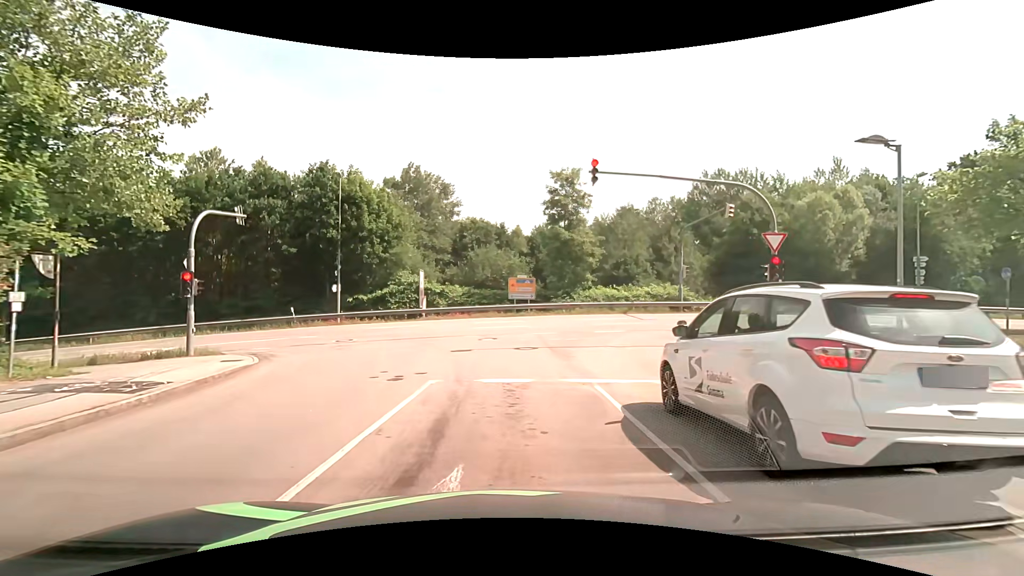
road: residential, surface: asphalt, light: Day
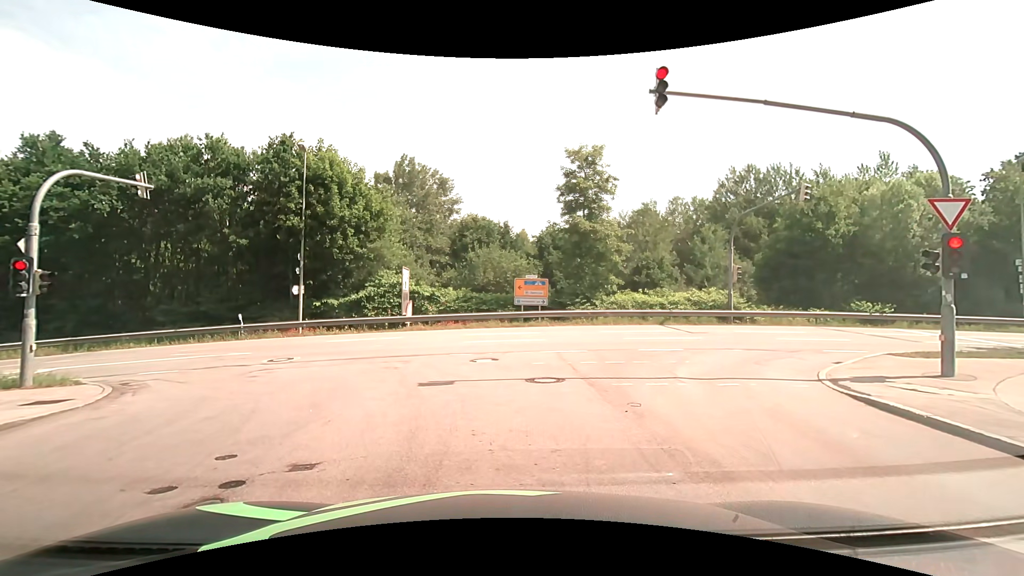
(0.0, +6.4) m; -1°
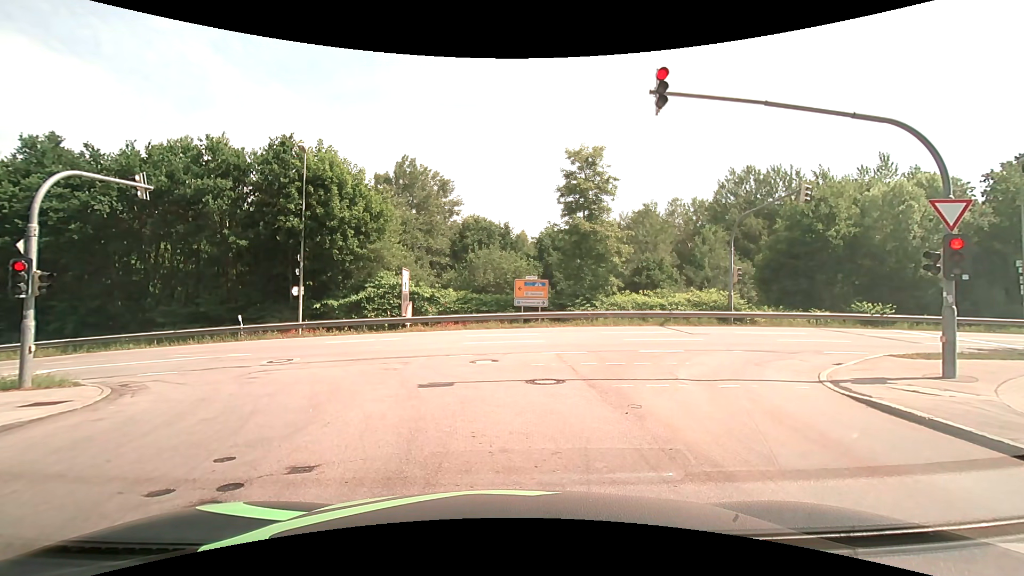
(0.0, +0.1) m; 0°
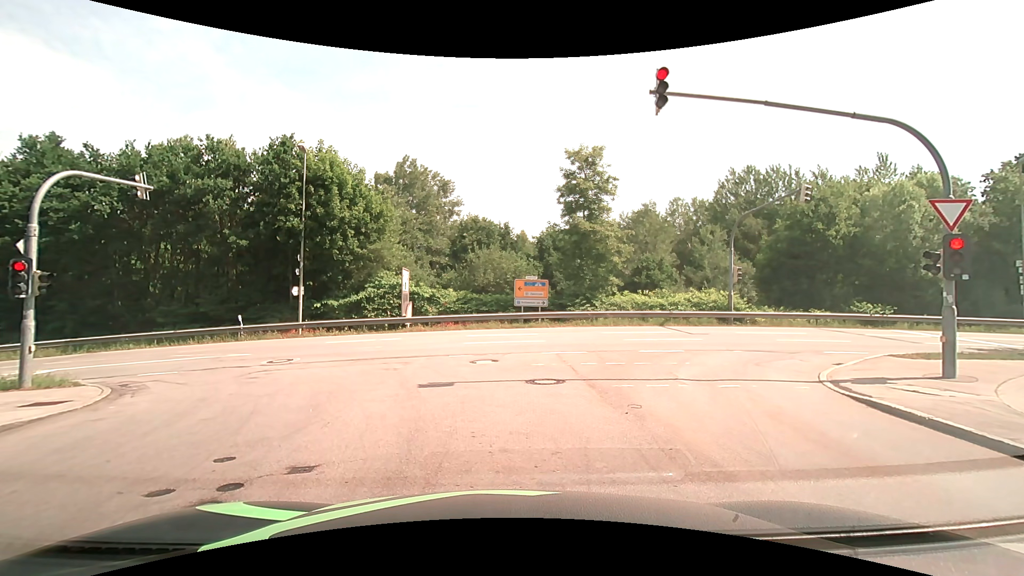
(0.0, 0.0) m; 0°
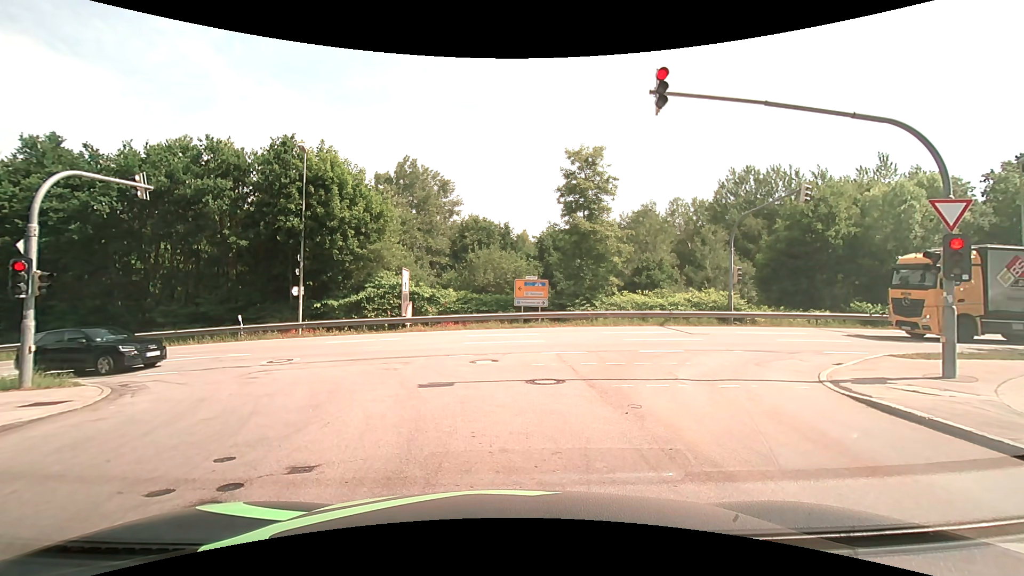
(0.0, 0.0) m; 0°
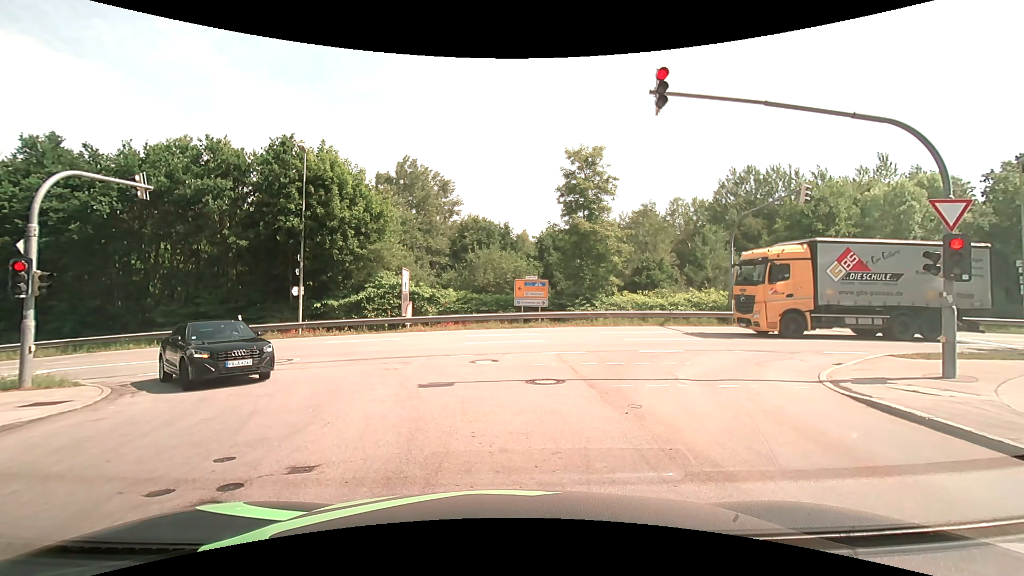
(0.0, 0.0) m; 0°
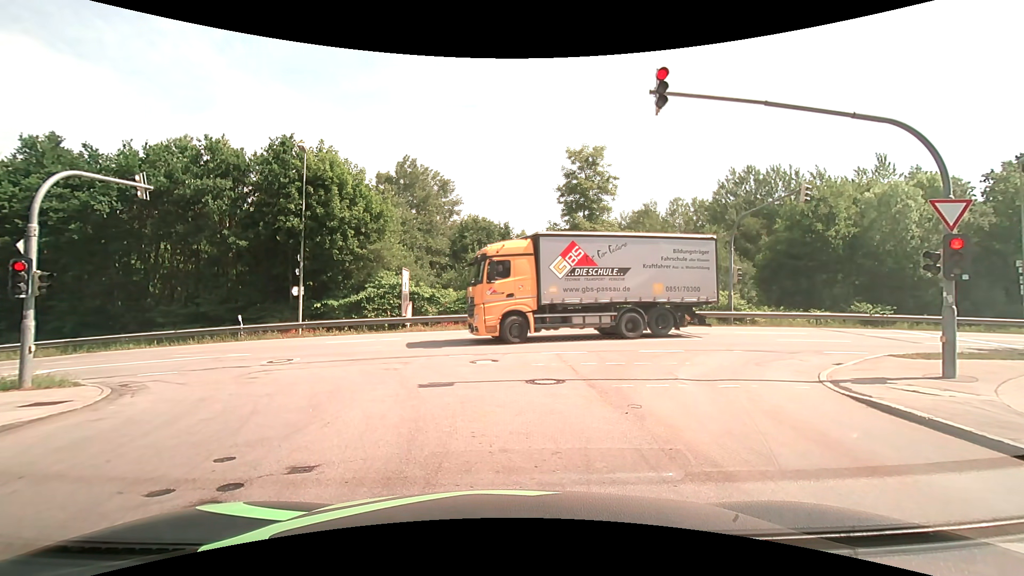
(0.0, 0.0) m; 0°
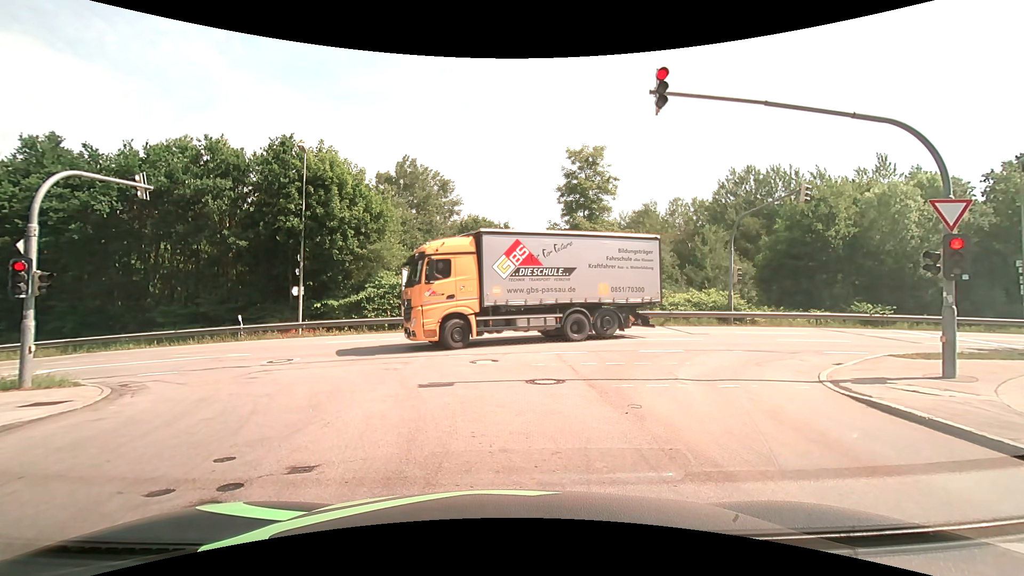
(0.0, 0.0) m; 0°
(0, +10) (-3, +19) (-11, +25) (-21, +26) (-31, +26) (-41, +25) (-51, +25) (-61, +24) (-71, +23) (-81, +22) m
